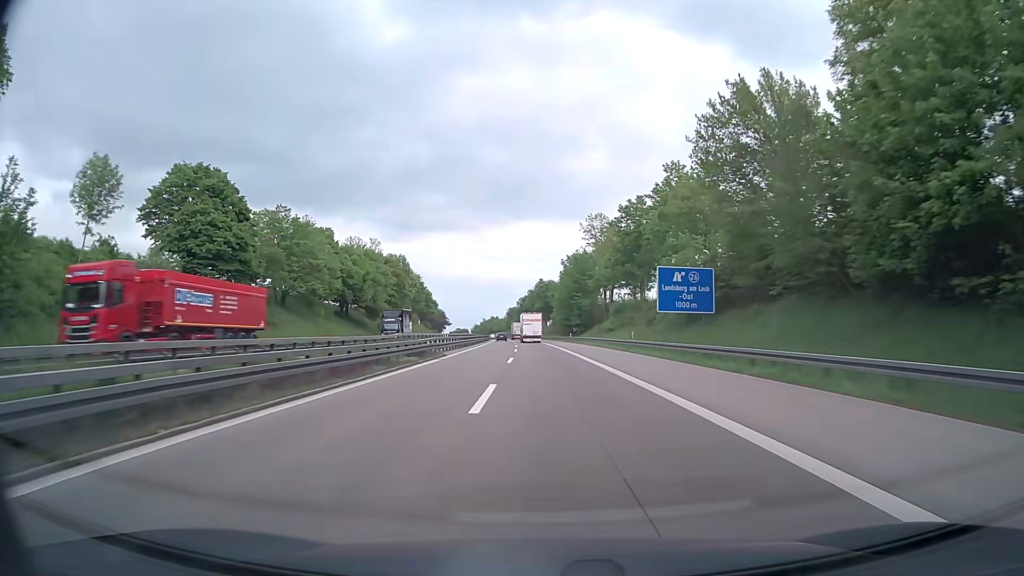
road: motorway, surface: asphalt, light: Day
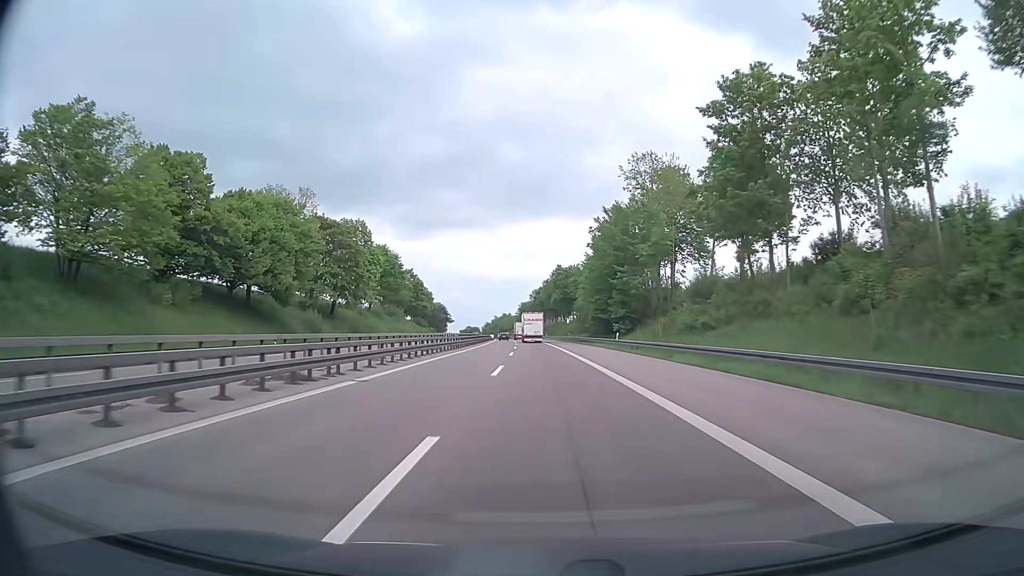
(-0.6, +44.5) m; -1°
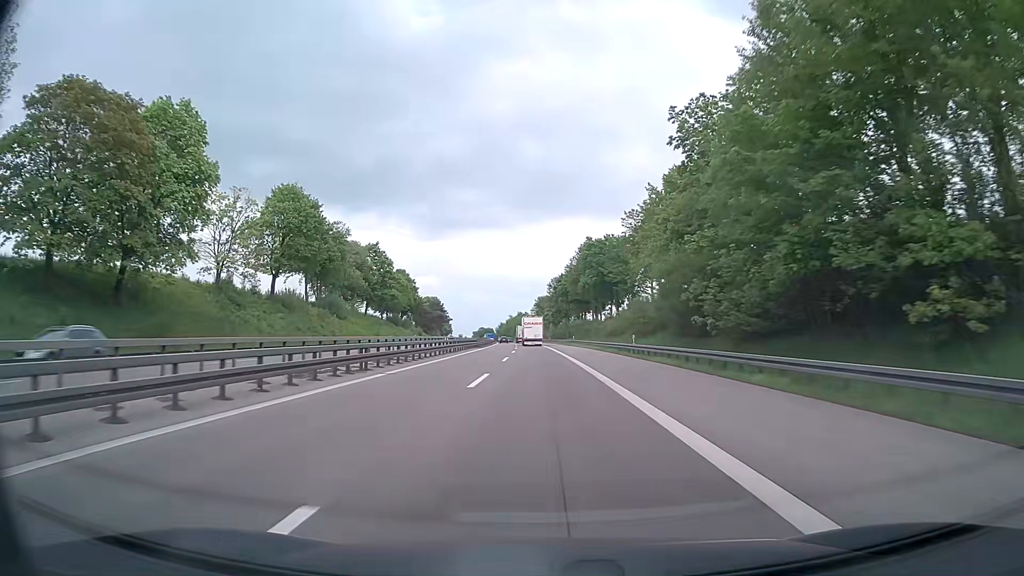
(-0.7, +57.6) m; -2°
(0, +10) (0, +20) (0, +30) (0, +40) (-1, +50) (-1, +60) (-1, +70) (-2, +80) (-2, +90) (-2, +100) m
